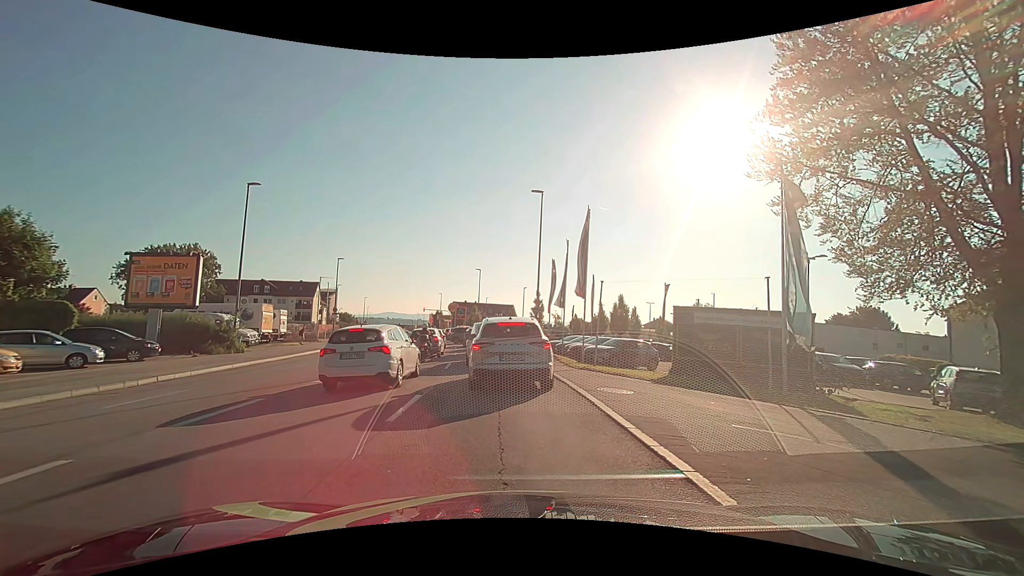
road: tertiary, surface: asphalt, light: Day
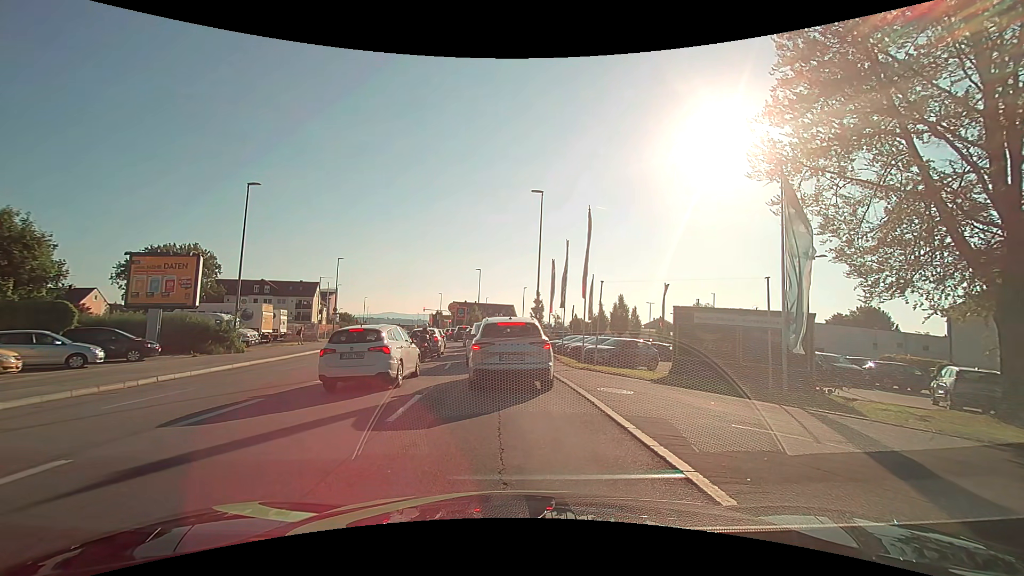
(0.0, 0.0) m; 0°
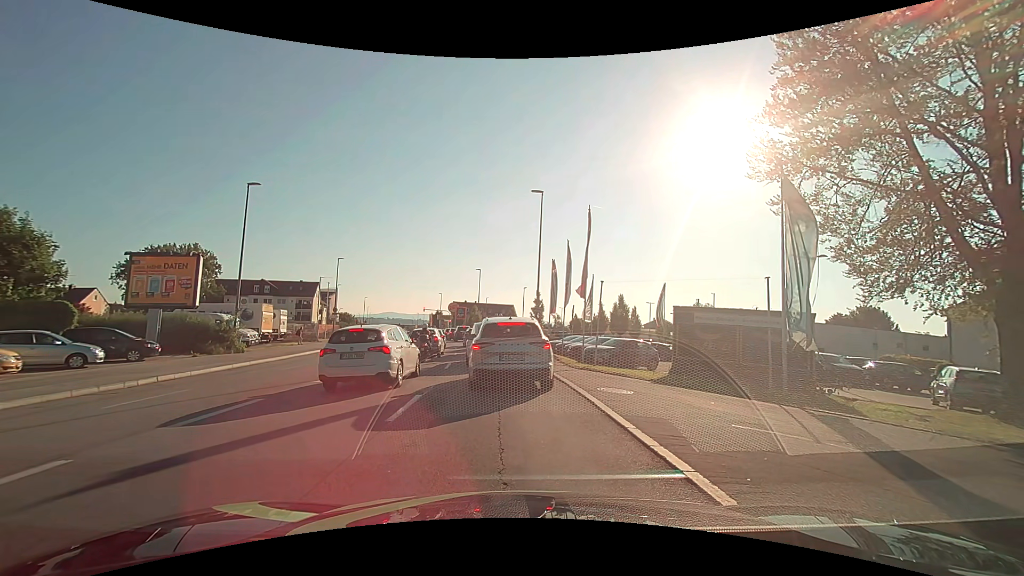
(0.0, 0.0) m; 0°
